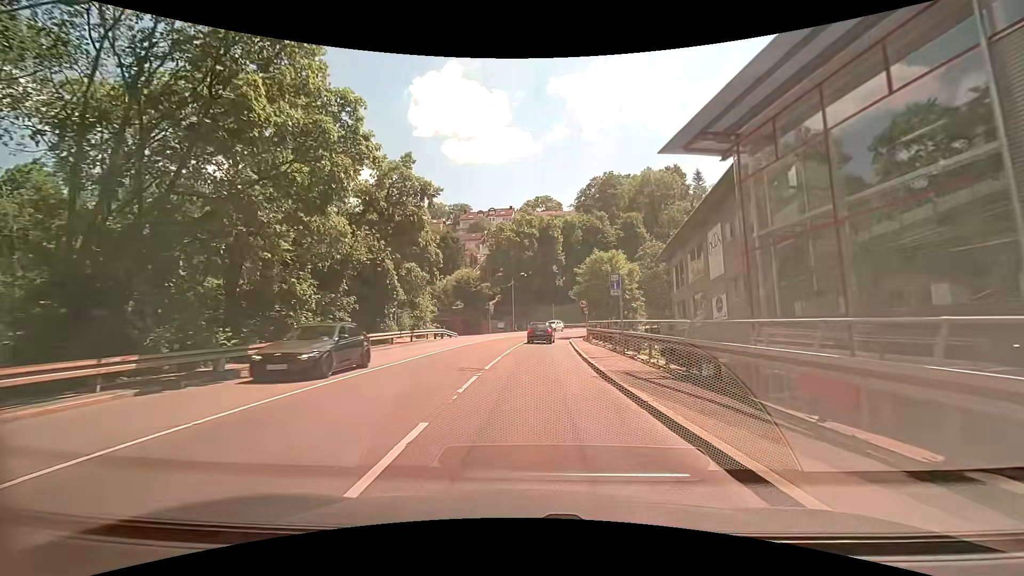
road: secondary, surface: asphalt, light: Day
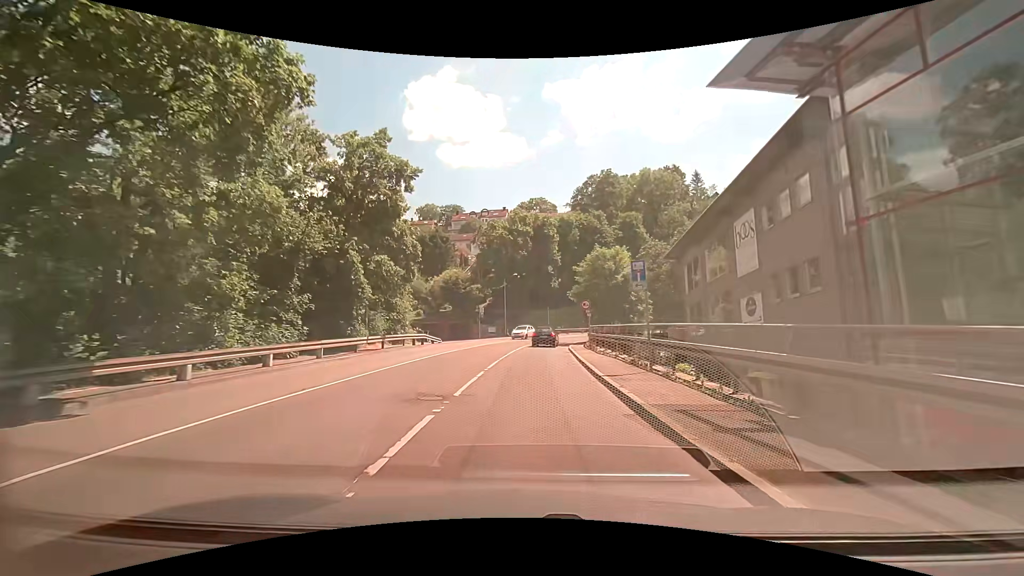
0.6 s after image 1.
(+0.1, +5.2) m; +1°
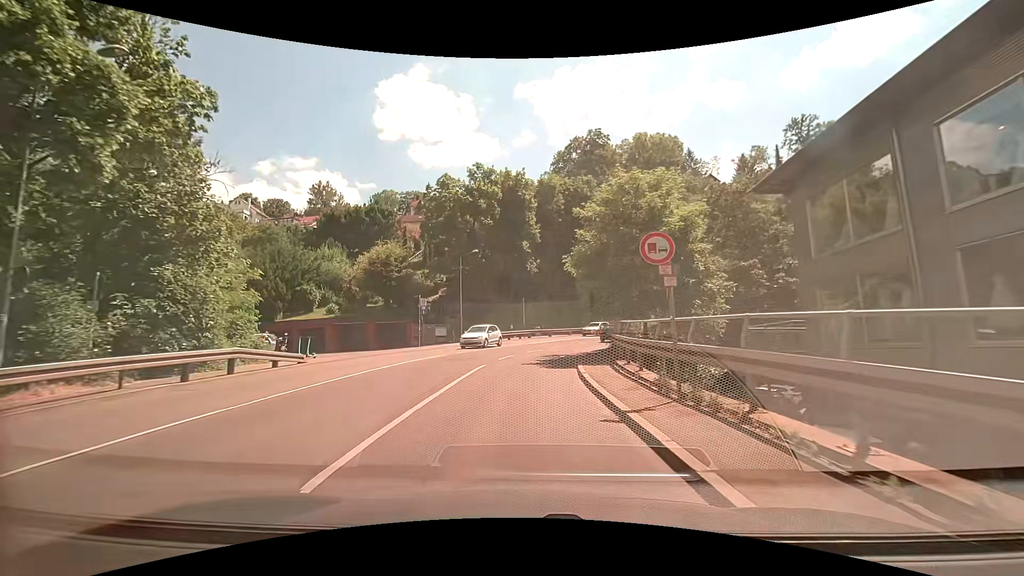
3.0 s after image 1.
(+0.7, +20.9) m; +4°
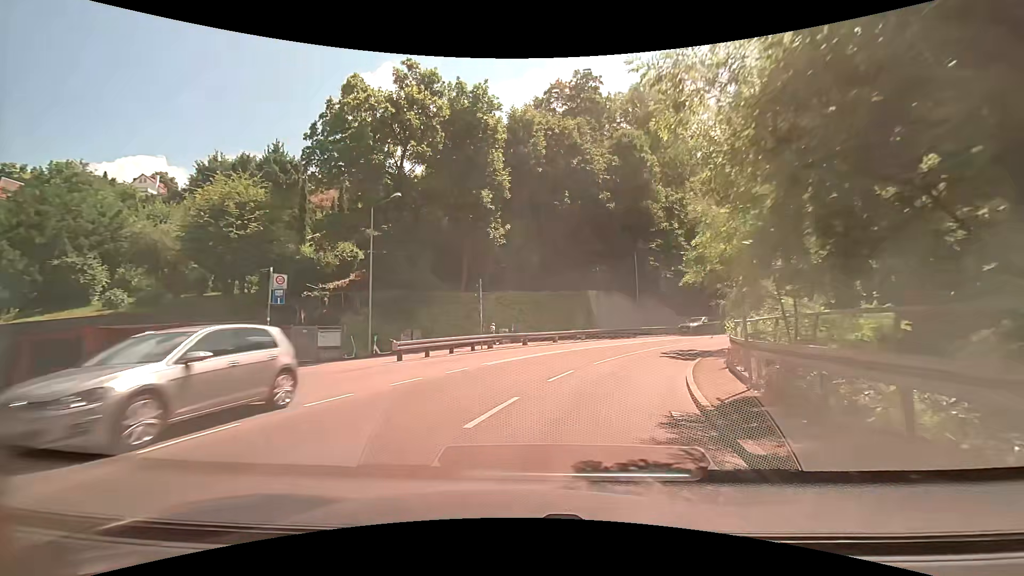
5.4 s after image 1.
(+0.2, +19.9) m; +3°
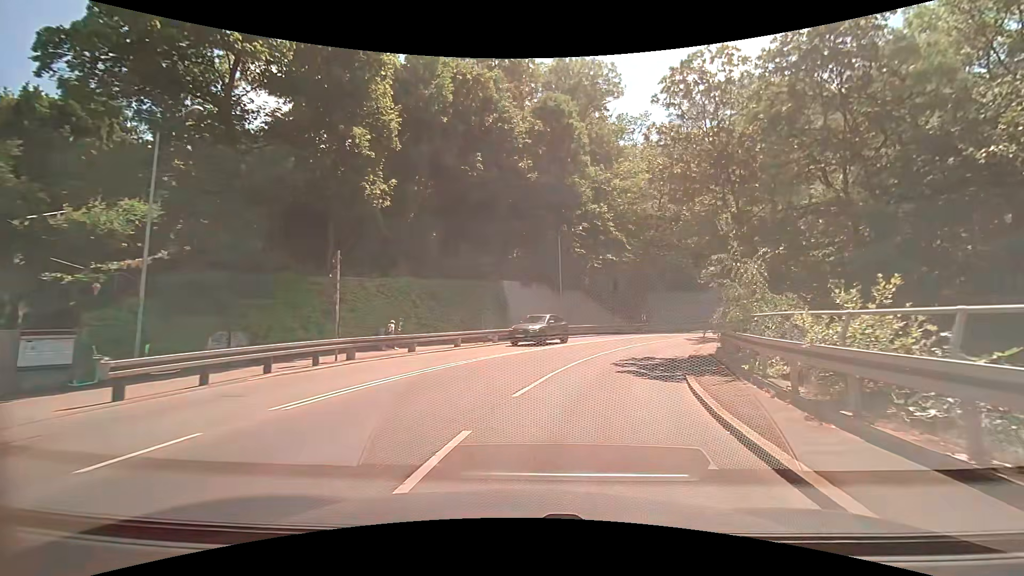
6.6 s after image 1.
(+0.7, +9.1) m; +10°
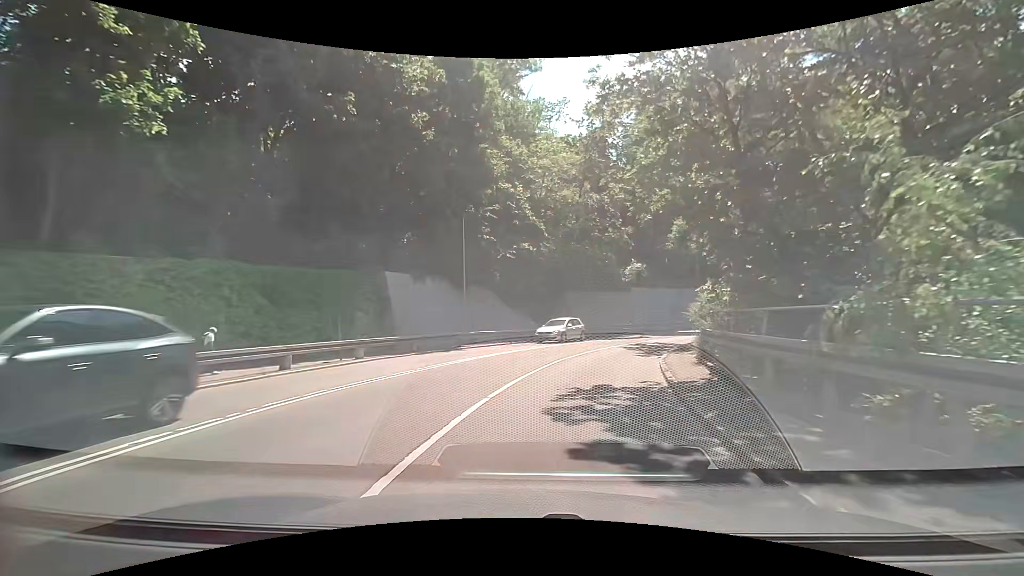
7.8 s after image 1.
(+0.9, +8.8) m; +11°
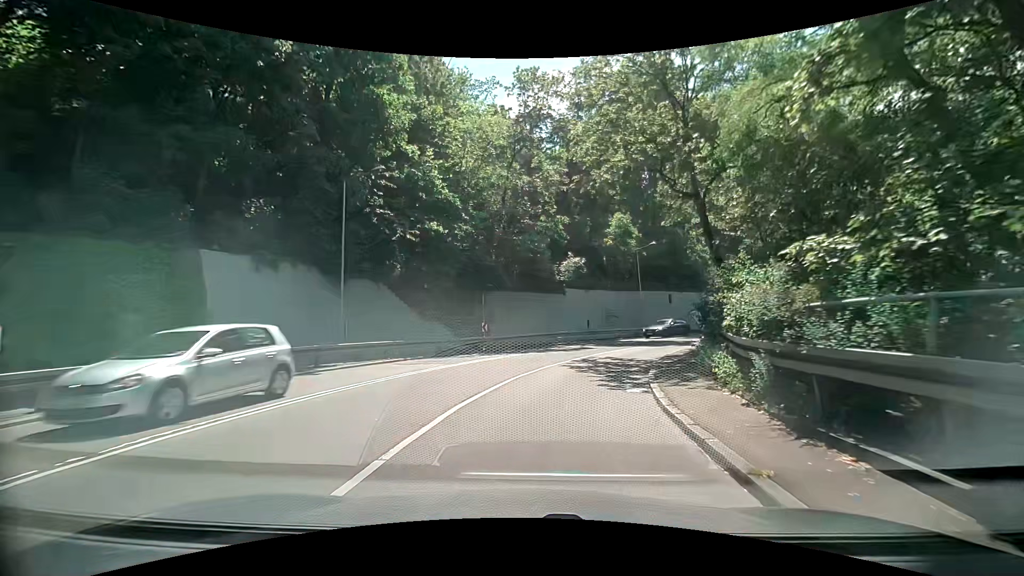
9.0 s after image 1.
(+0.7, +8.9) m; +9°
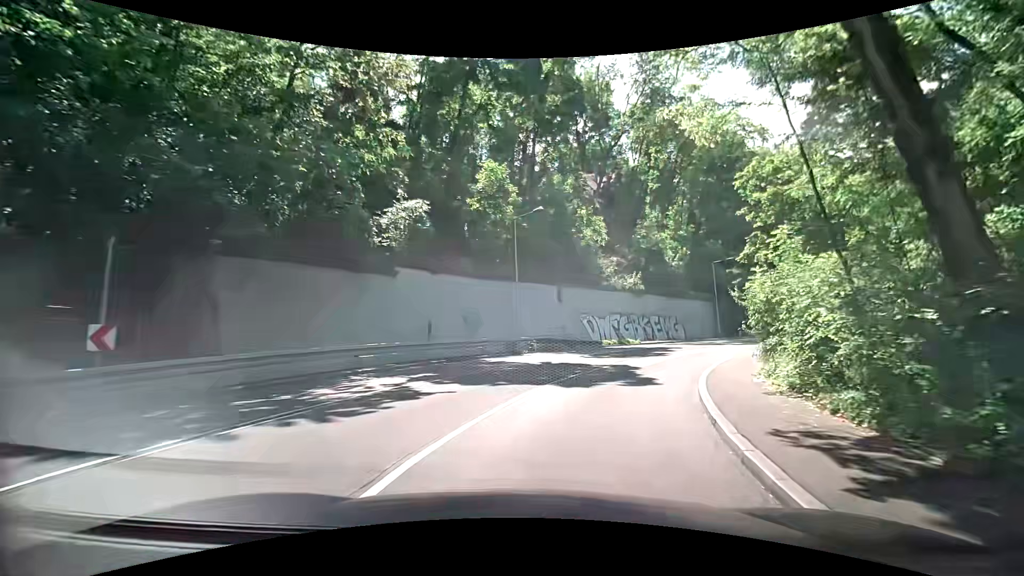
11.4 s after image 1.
(+2.1, +17.7) m; +18°
(+1, +10) (+4, +19) (+9, +28) (+15, +36) (+21, +44) (+27, +52) (+34, +59) (+41, +66) (+48, +73) (+57, +78) m
